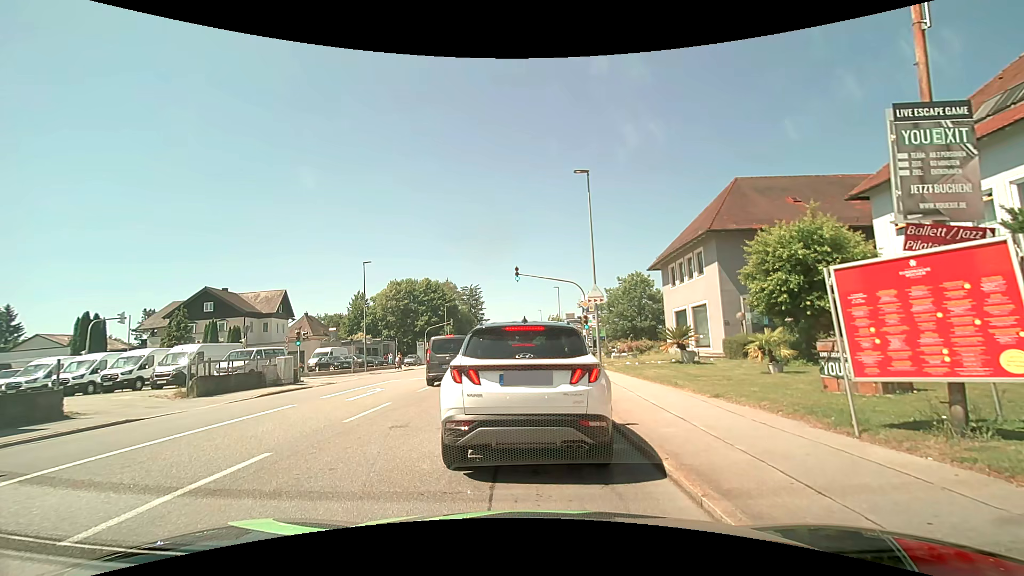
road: tertiary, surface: asphalt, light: Day
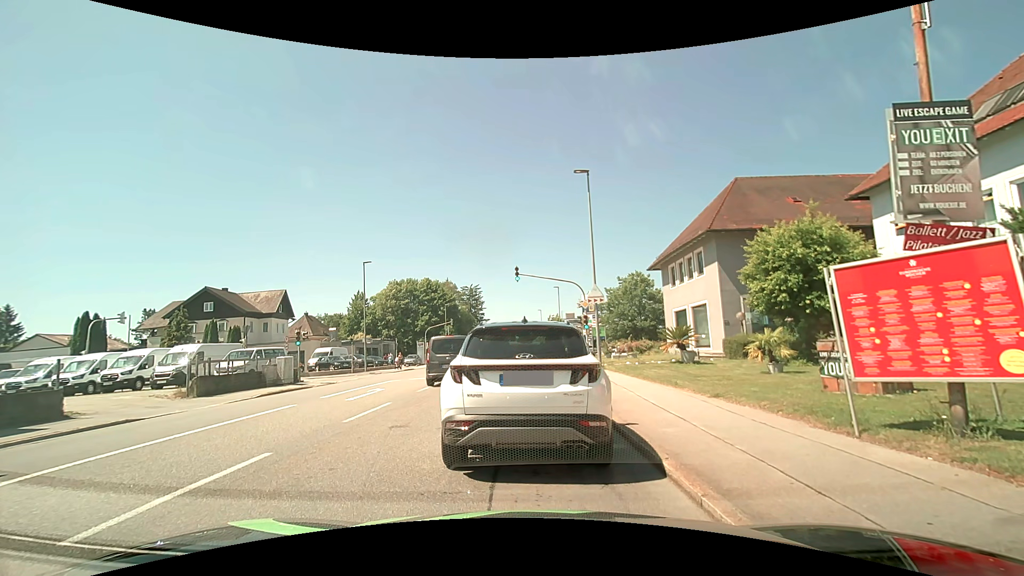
(0.0, 0.0) m; 0°
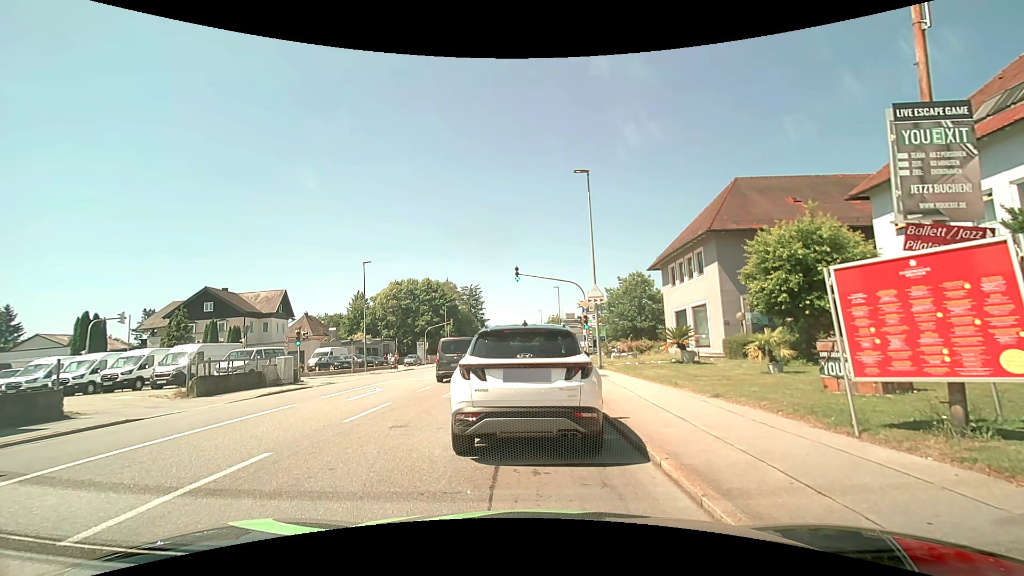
(0.0, 0.0) m; 0°
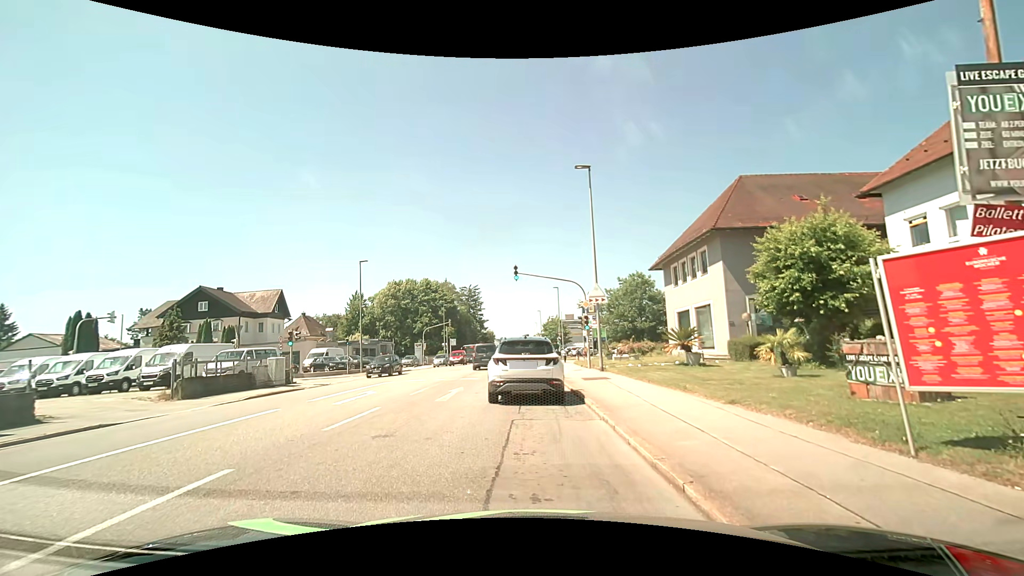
(0.0, +0.9) m; -1°
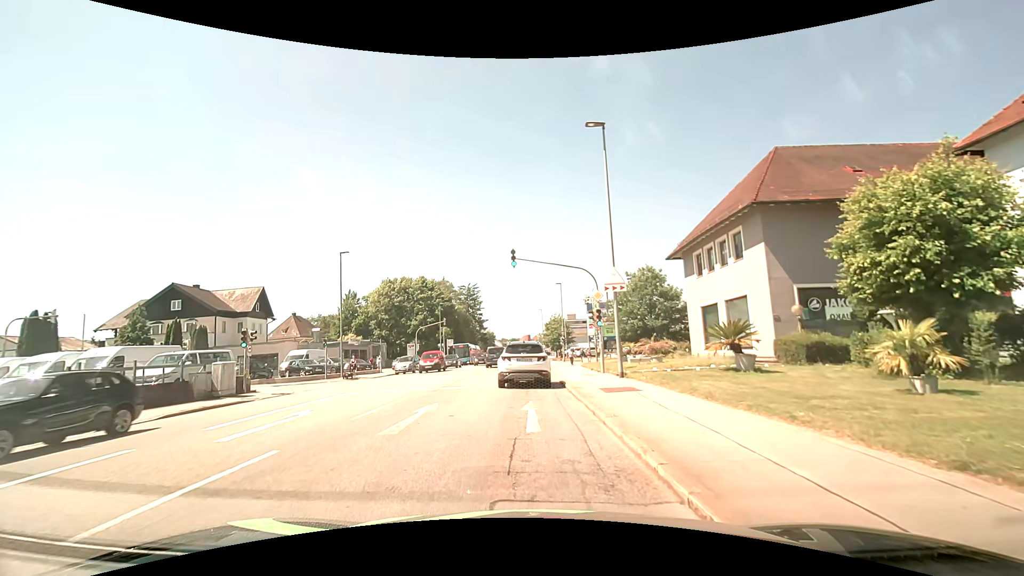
(0.0, +5.3) m; -1°
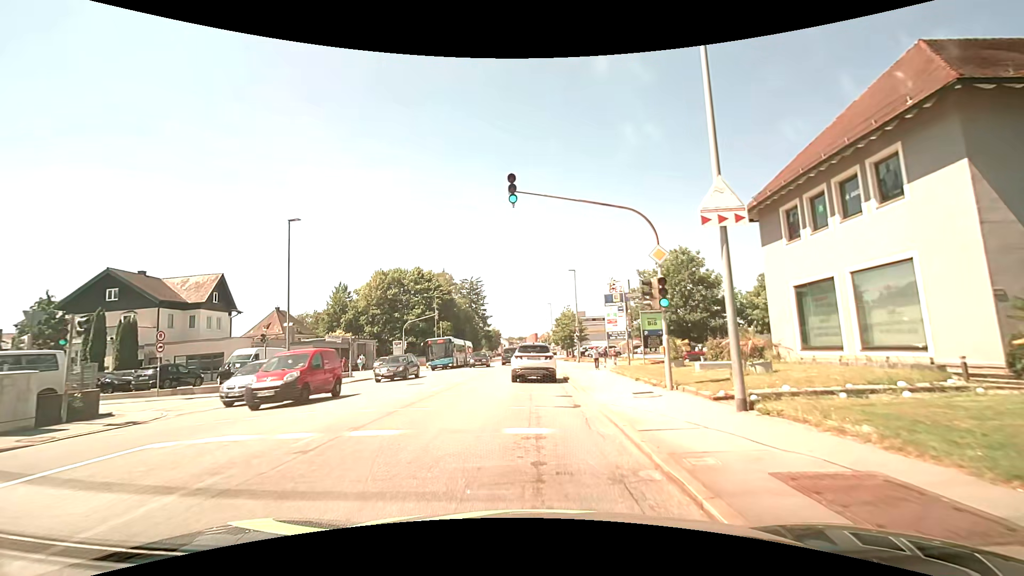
(0.0, +10.5) m; -1°
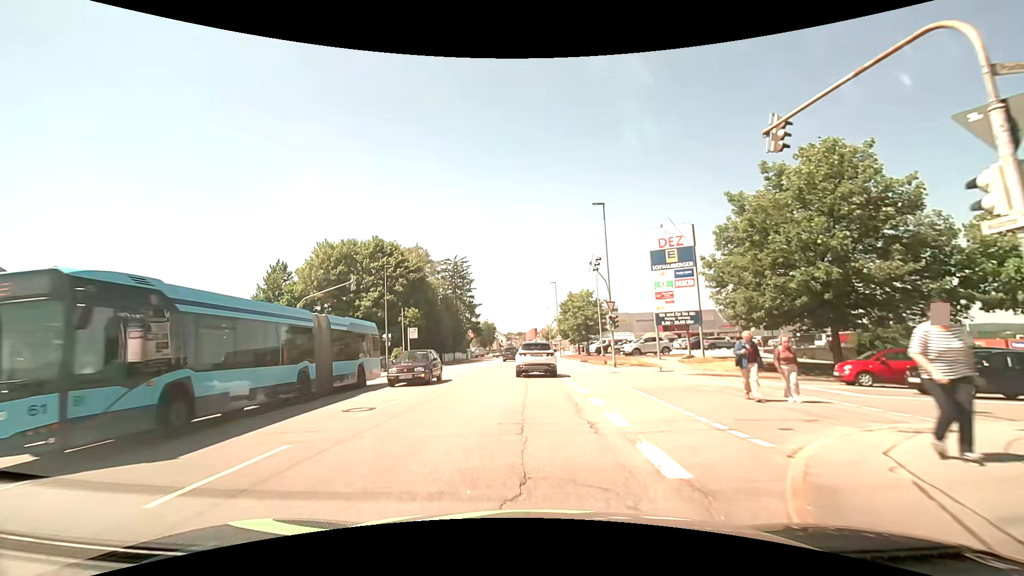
(+0.3, +24.7) m; 0°
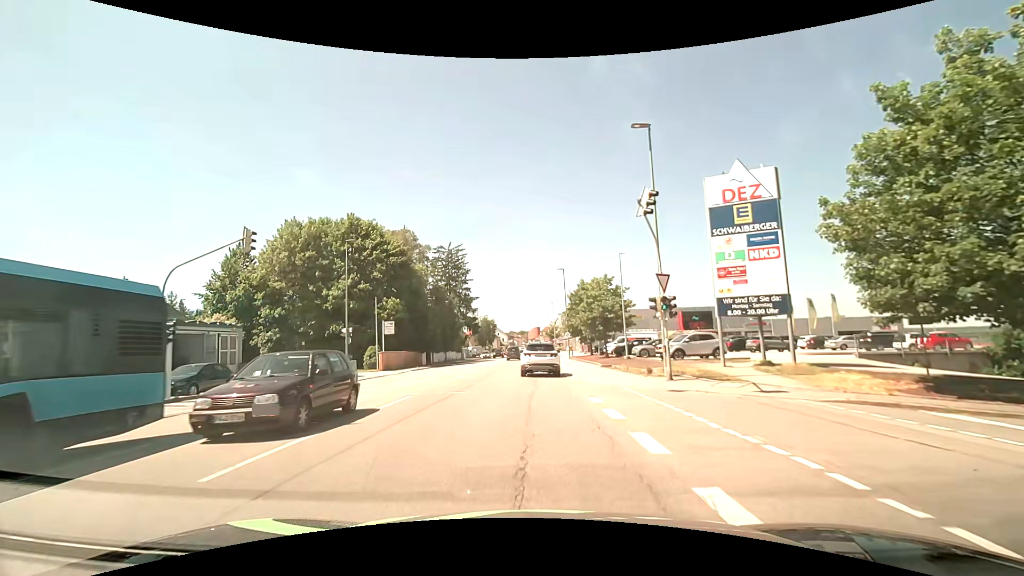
(-0.1, +11.4) m; 0°
(0, +10) (0, +20) (0, +30) (0, +40) (0, +50) (0, +60) (0, +70) (0, +80) (0, +90) (0, +100) m
